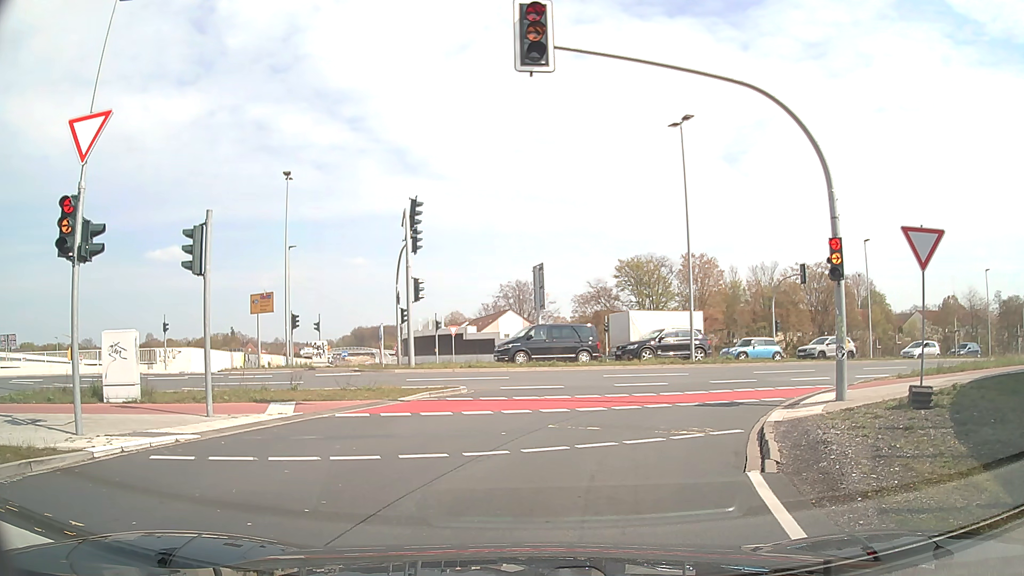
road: trunk_link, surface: asphalt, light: Day
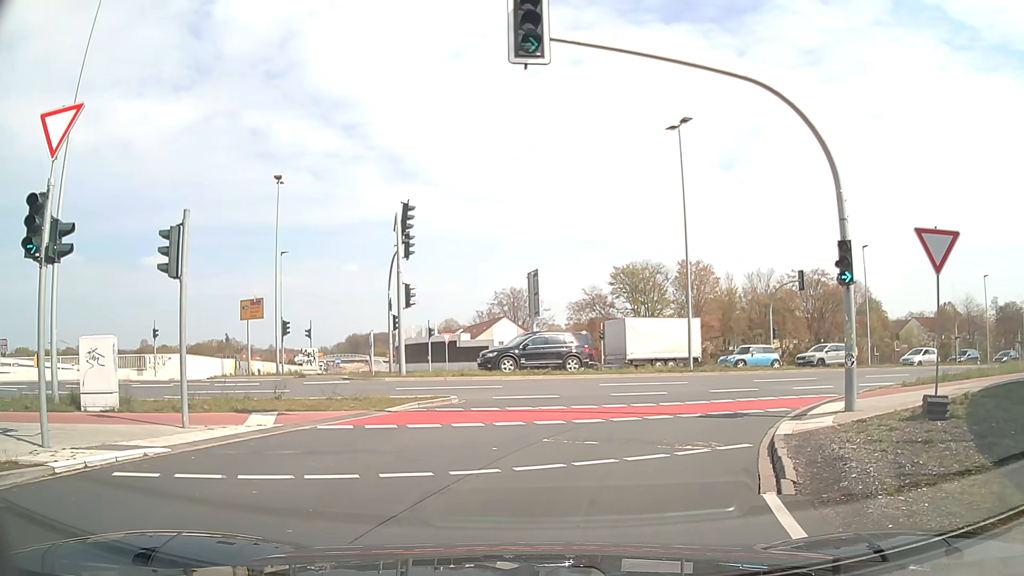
(0.0, +0.8) m; 0°
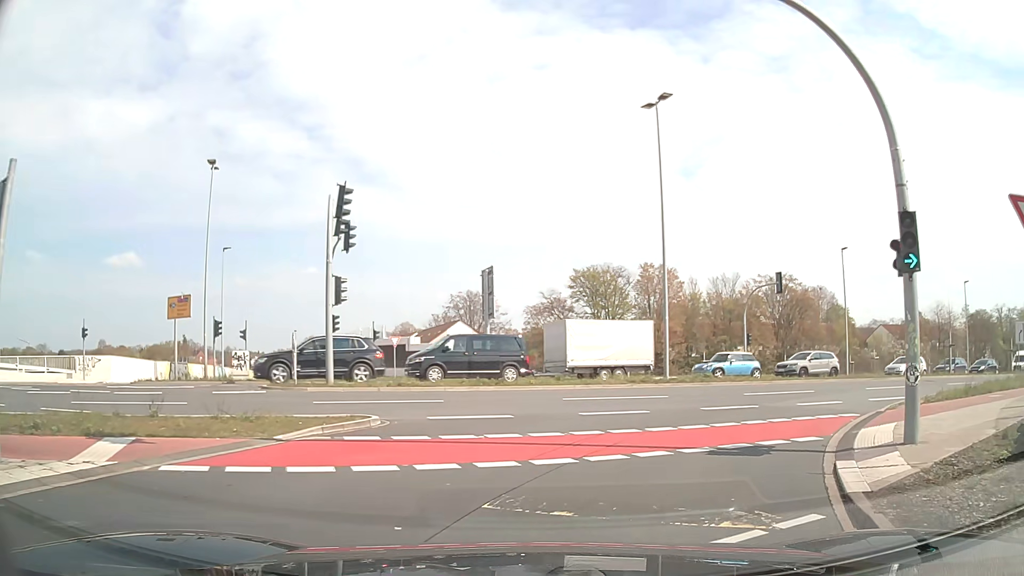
(+0.2, +4.0) m; +4°
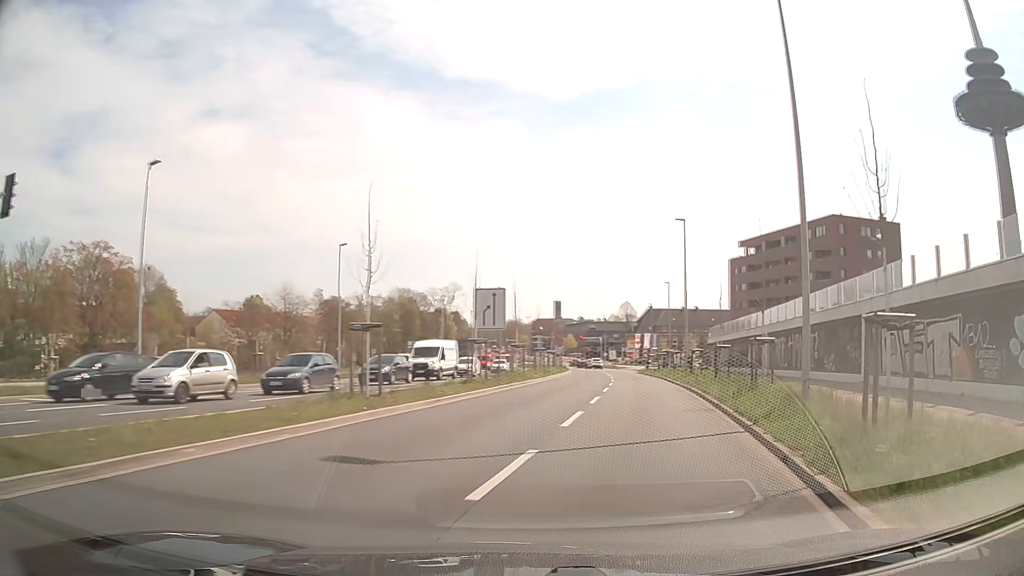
(+11.8, +21.7) m; +56°
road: secondary
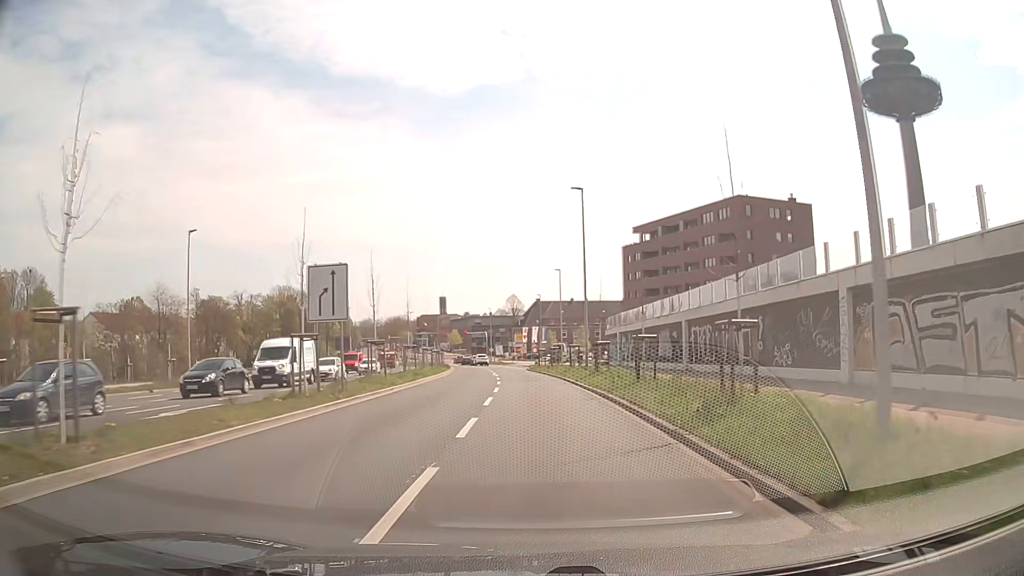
(+0.8, +7.5) m; +10°
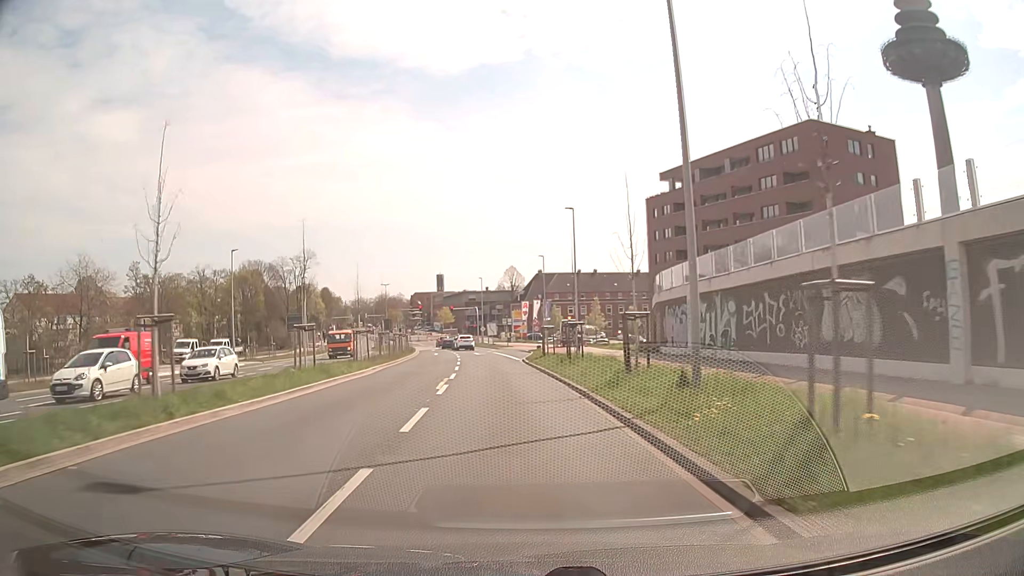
(+0.2, +24.9) m; 0°
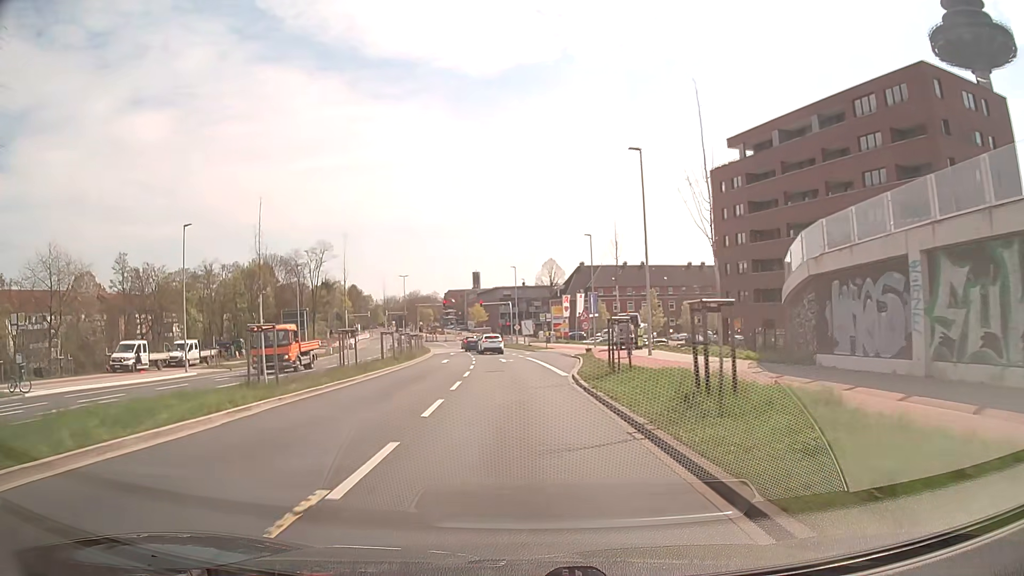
(-0.4, +15.9) m; -3°
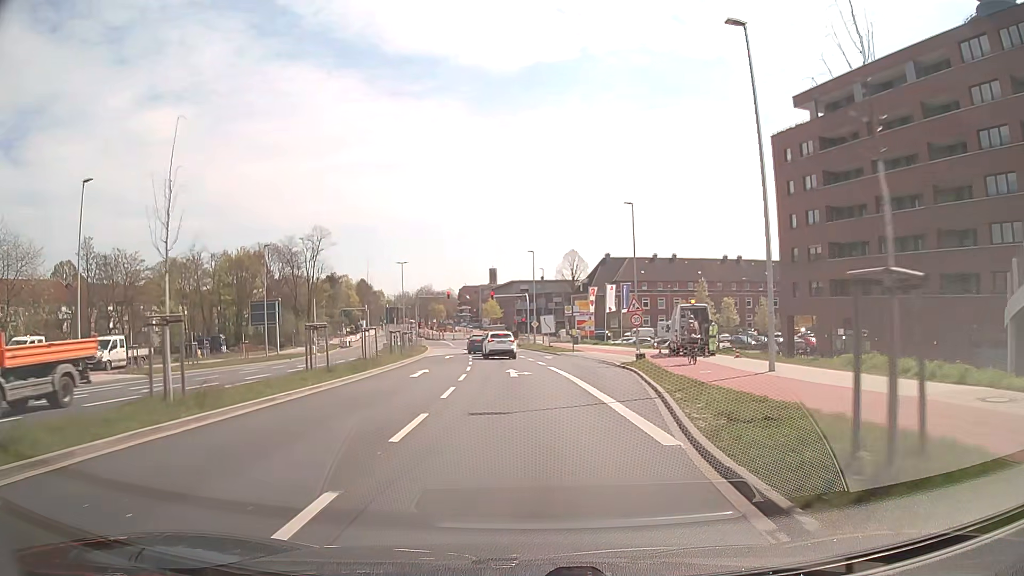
(-0.2, +14.7) m; -1°
(0, +10) (0, +20) (-1, +30) (-2, +40) (-3, +50) (-4, +60) (-5, +70) (-7, +80) (-10, +89) (-13, +99) m
